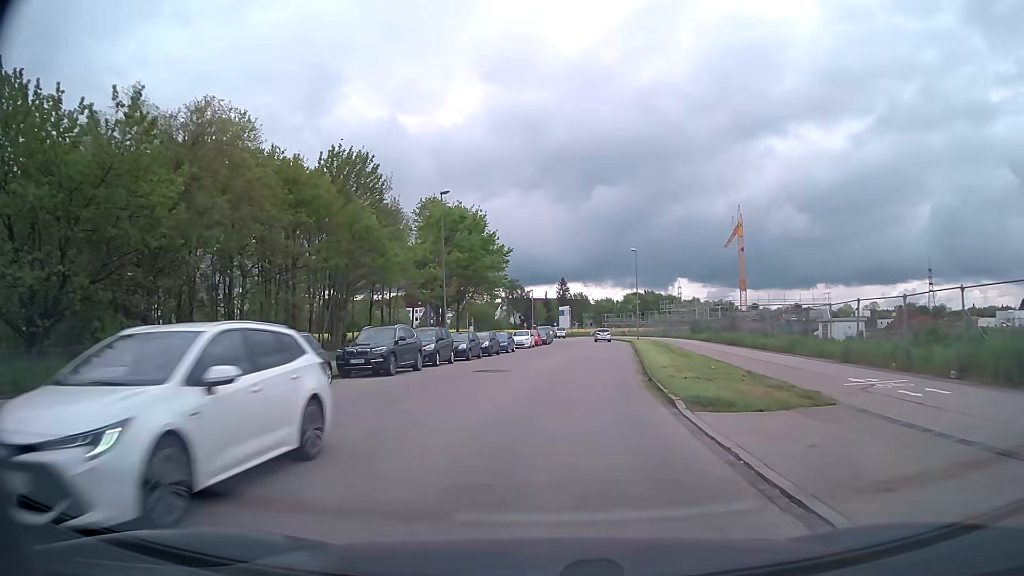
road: residential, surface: asphalt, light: Day
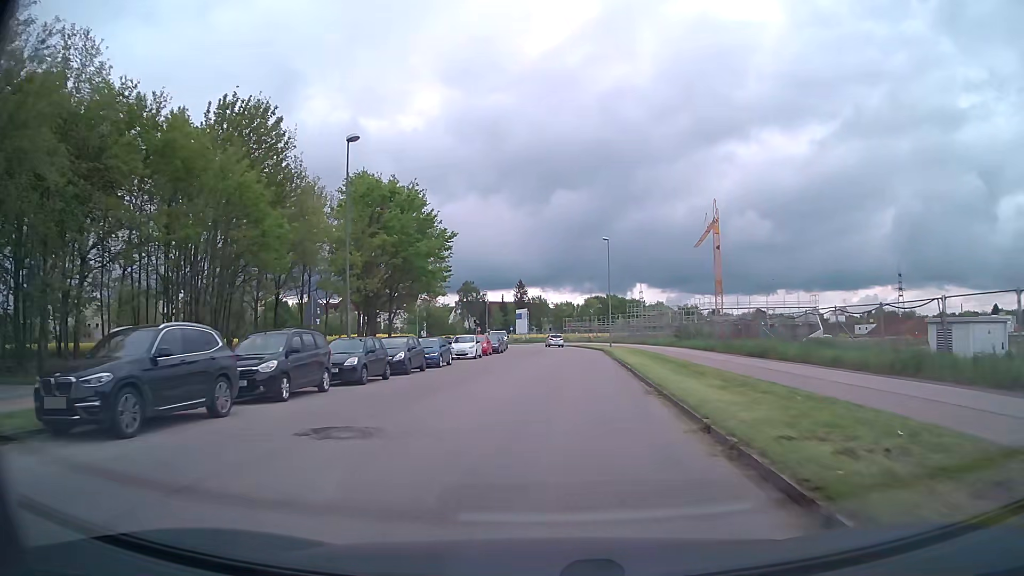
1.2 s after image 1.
(+0.4, +13.0) m; +4°
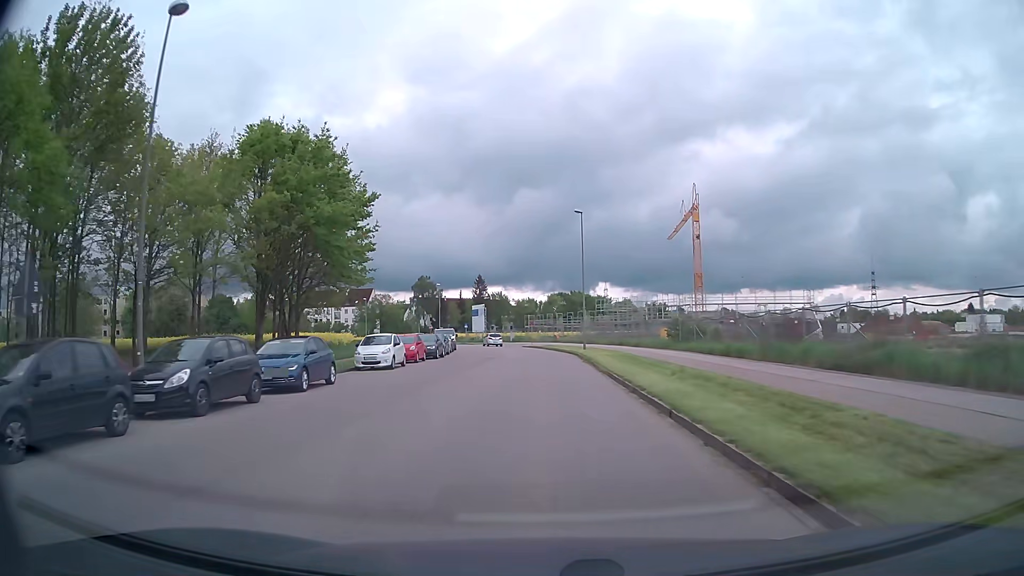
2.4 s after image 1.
(+0.3, +13.7) m; +3°
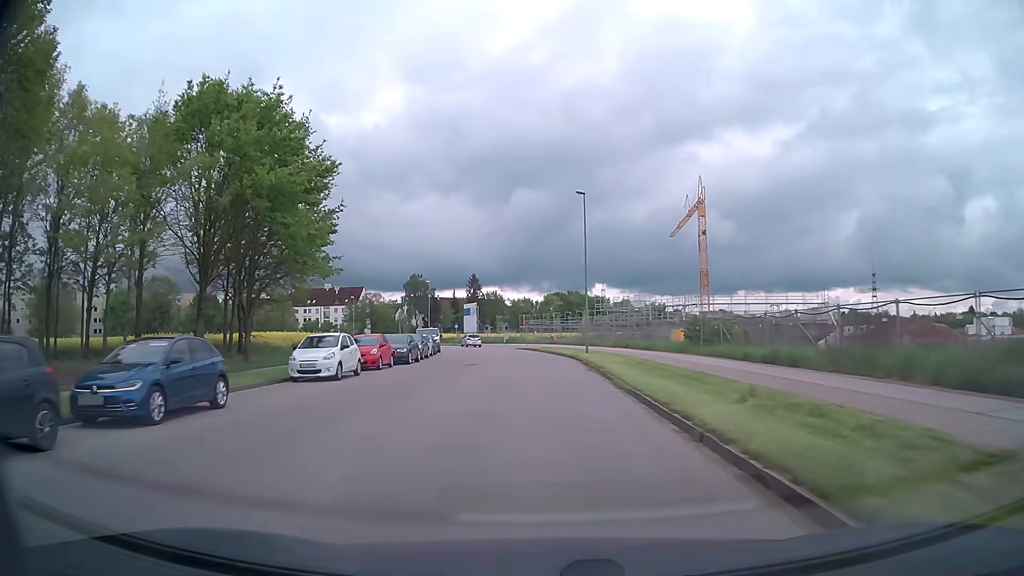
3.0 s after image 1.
(+0.1, +7.0) m; +1°
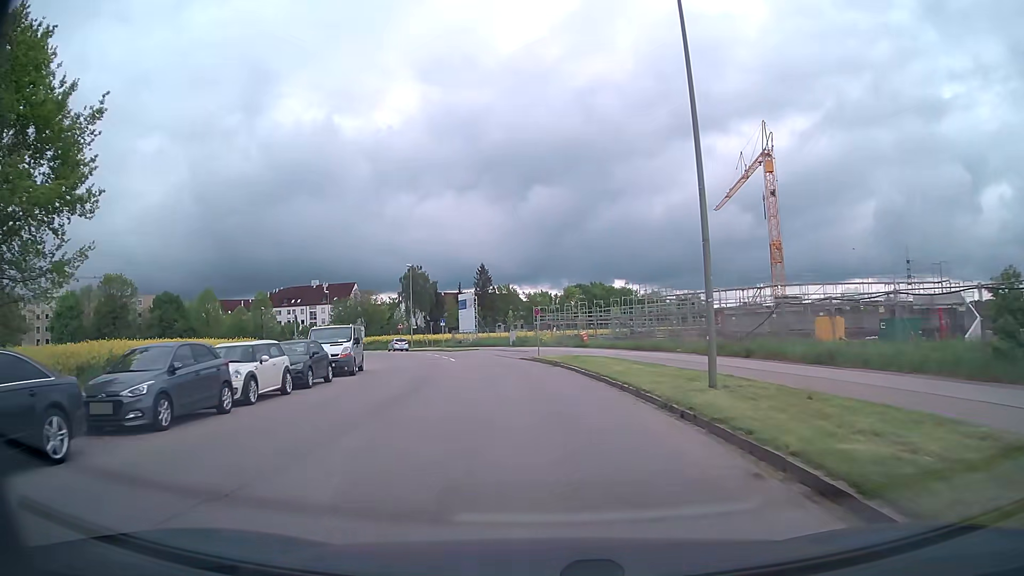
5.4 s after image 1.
(-0.3, +28.1) m; -2°
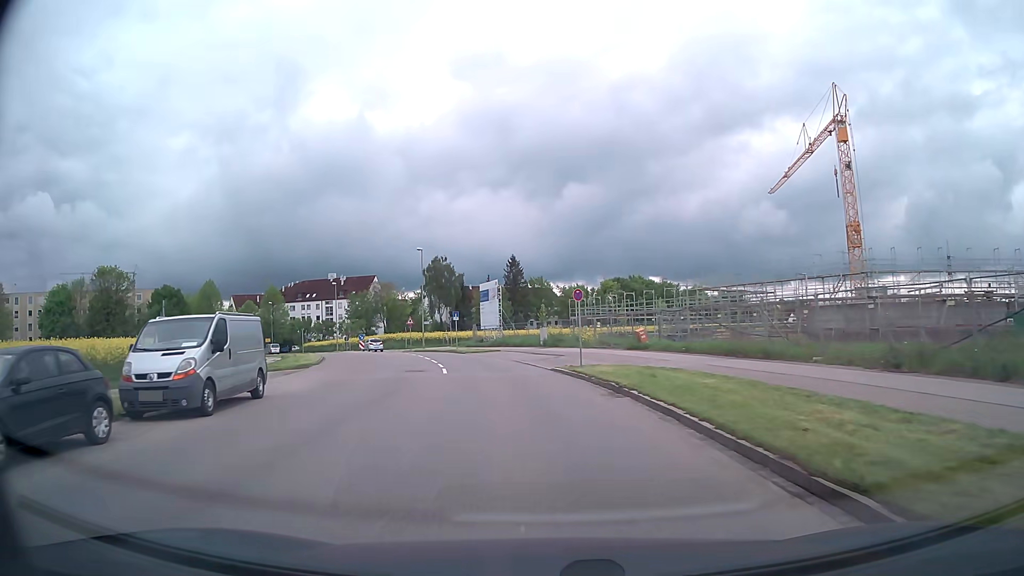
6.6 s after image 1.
(-0.3, +13.7) m; -3°
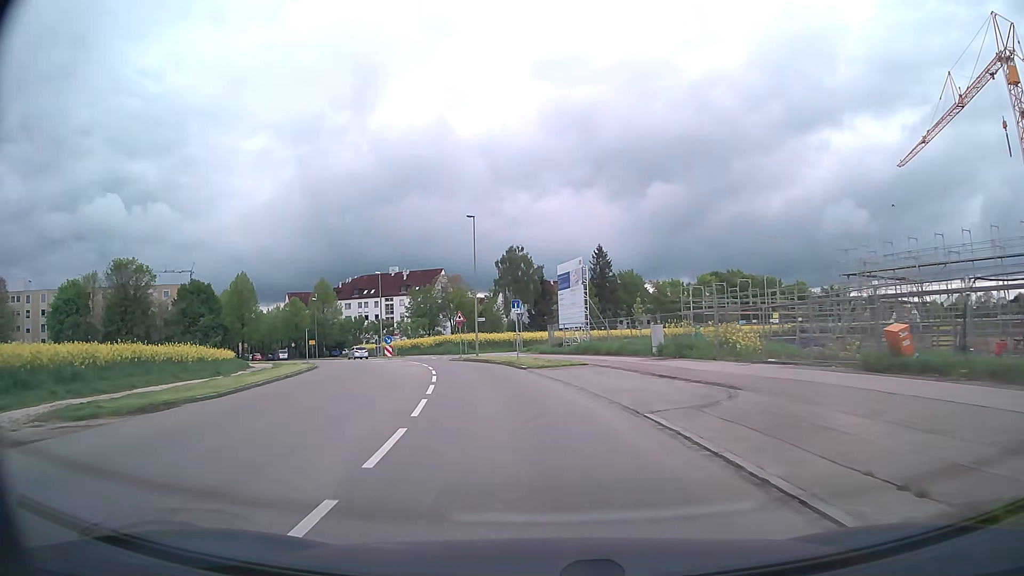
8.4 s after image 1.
(-1.1, +20.2) m; -7°
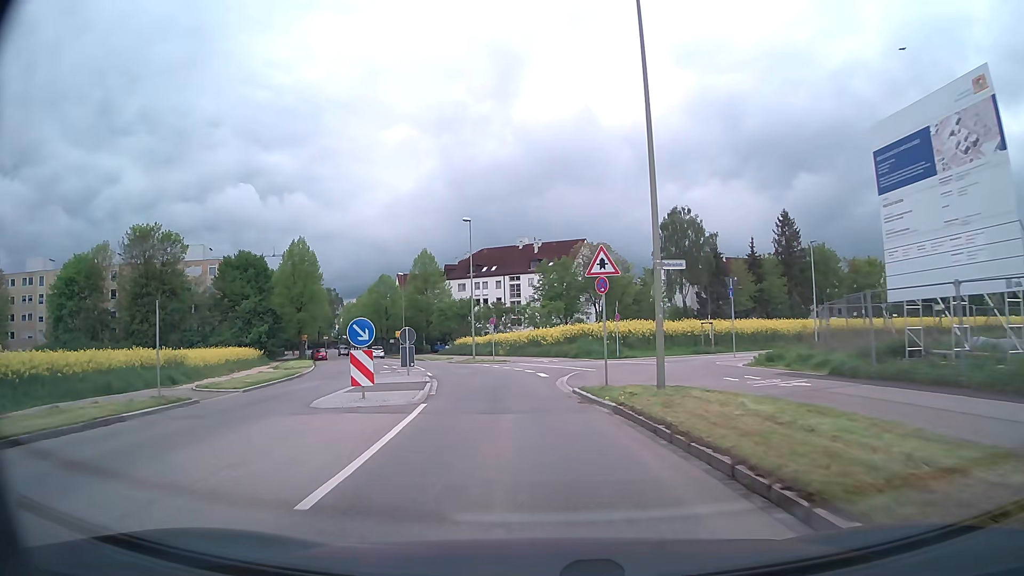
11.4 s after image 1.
(-3.7, +33.4) m; -12°
(0, +10) (-1, +20) (-3, +30) (-5, +39) (-8, +49) (-12, +58) (-15, +68) (-19, +77) (-22, +87) (-26, +96) m
